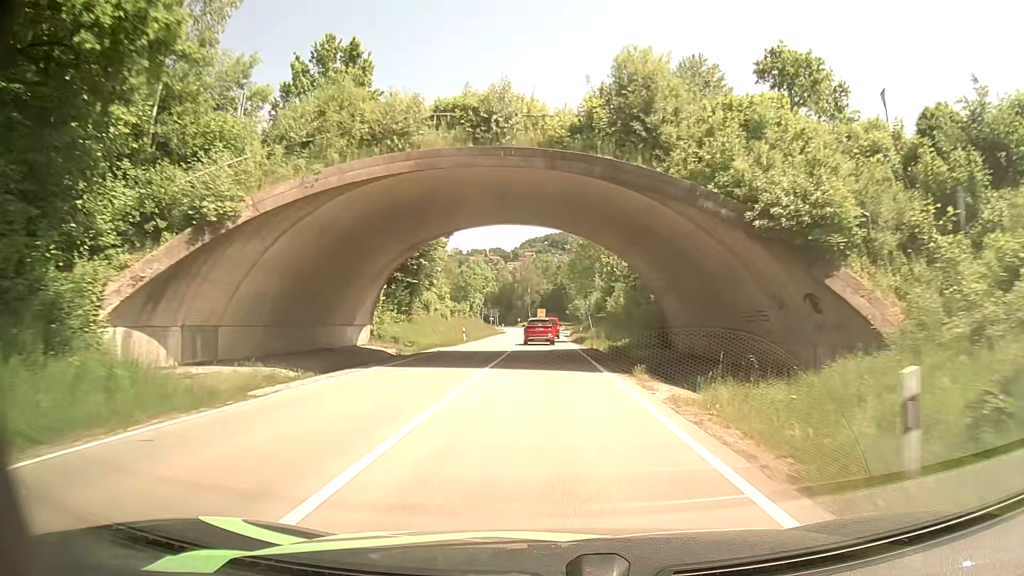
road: secondary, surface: asphalt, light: Day
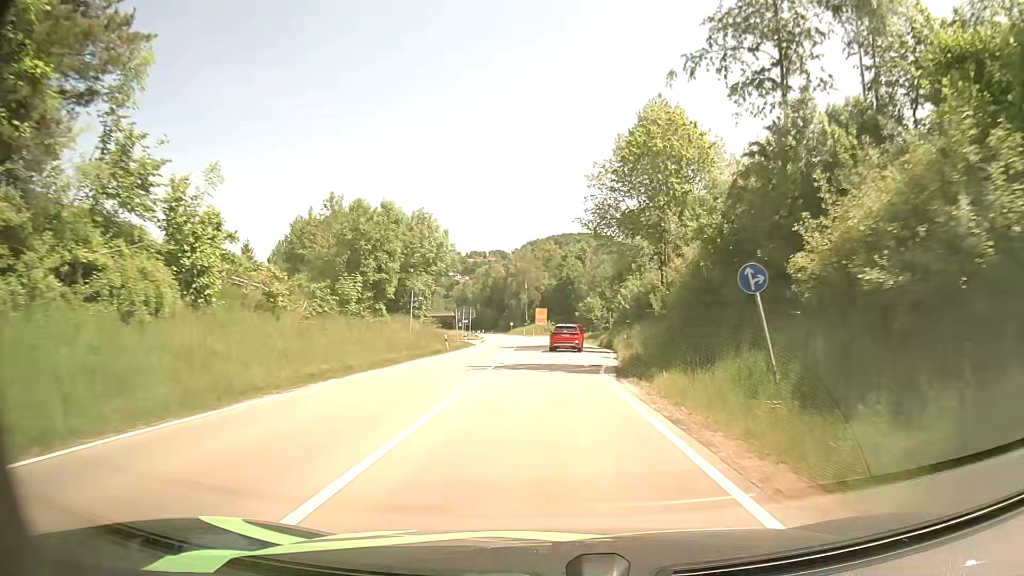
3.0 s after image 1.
(+0.4, +51.8) m; 0°
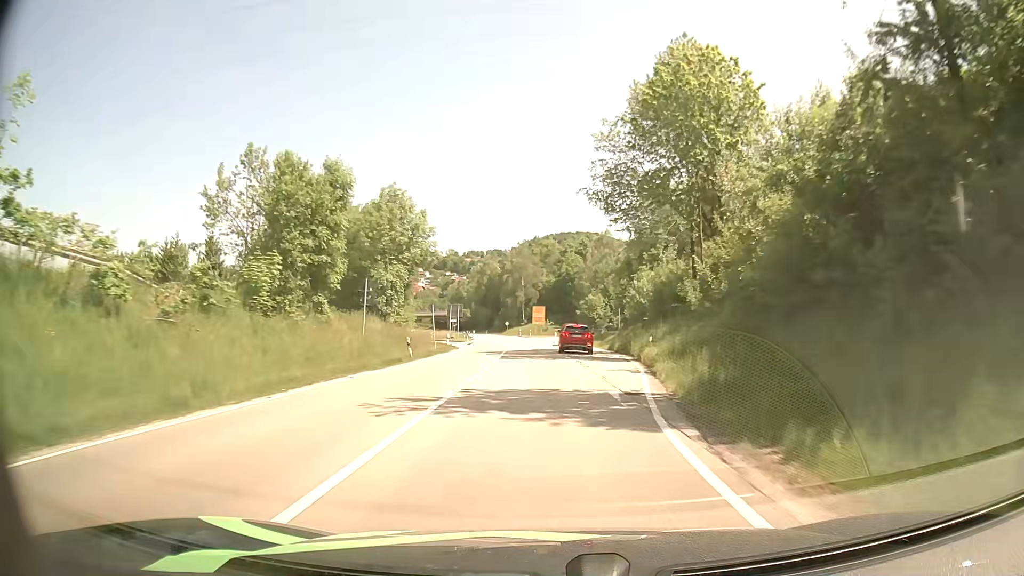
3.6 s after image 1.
(0.0, +11.3) m; 0°
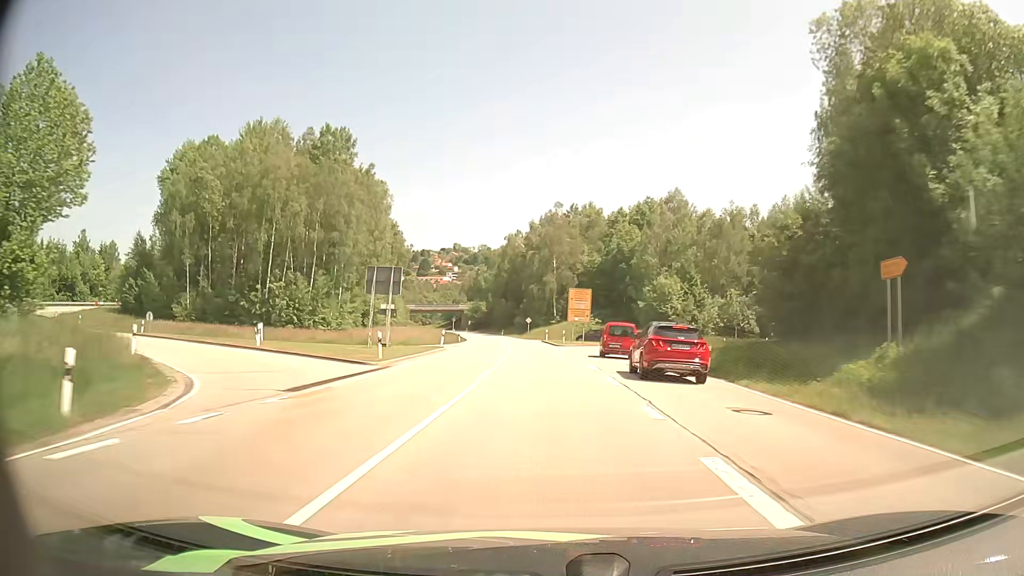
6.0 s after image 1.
(-0.7, +50.1) m; -3°
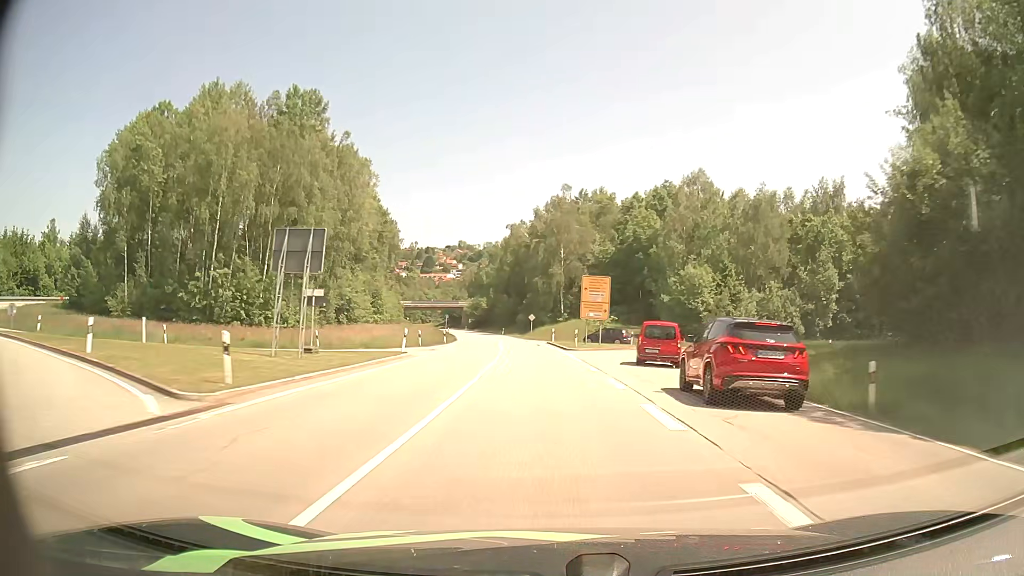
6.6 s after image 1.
(0.0, +13.5) m; 0°
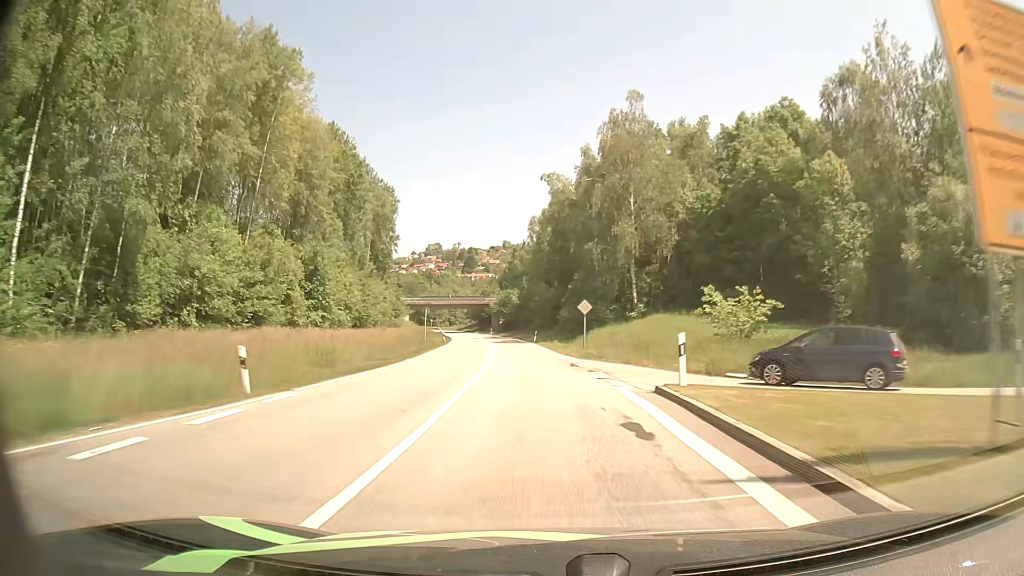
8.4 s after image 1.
(-1.0, +42.8) m; -3°
(0, +10) (0, +20) (-1, +30) (-2, +40) (-3, +50) (-4, +60) (-5, +70) (-7, +80) (-8, +89) (-10, +99) m
